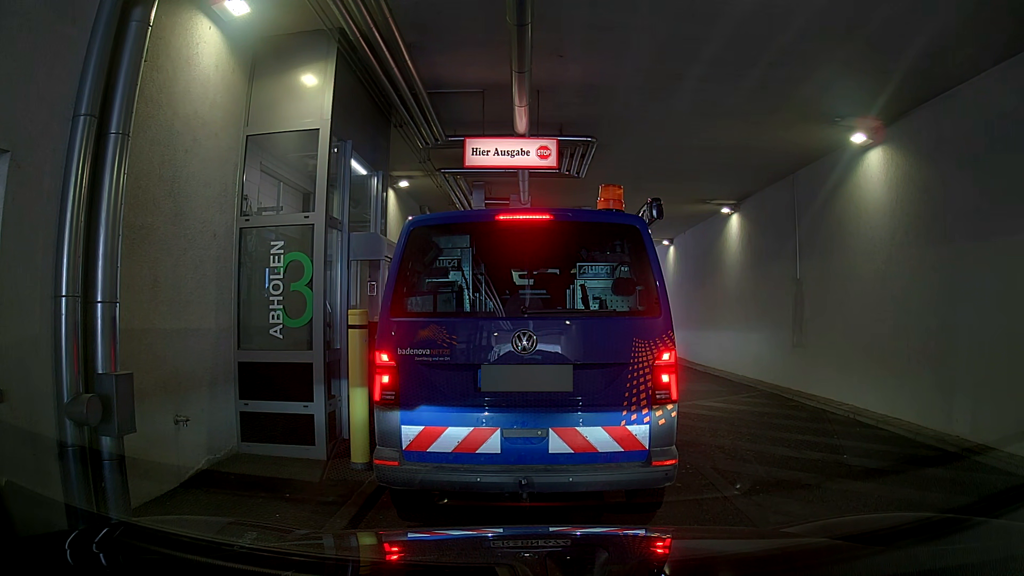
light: Day
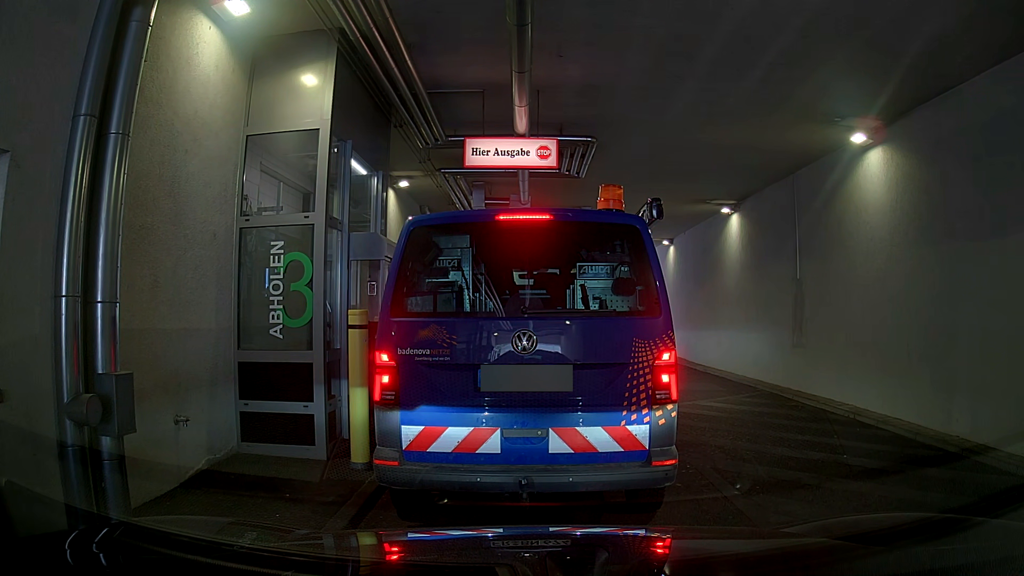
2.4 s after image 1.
(0.0, 0.0) m; 0°
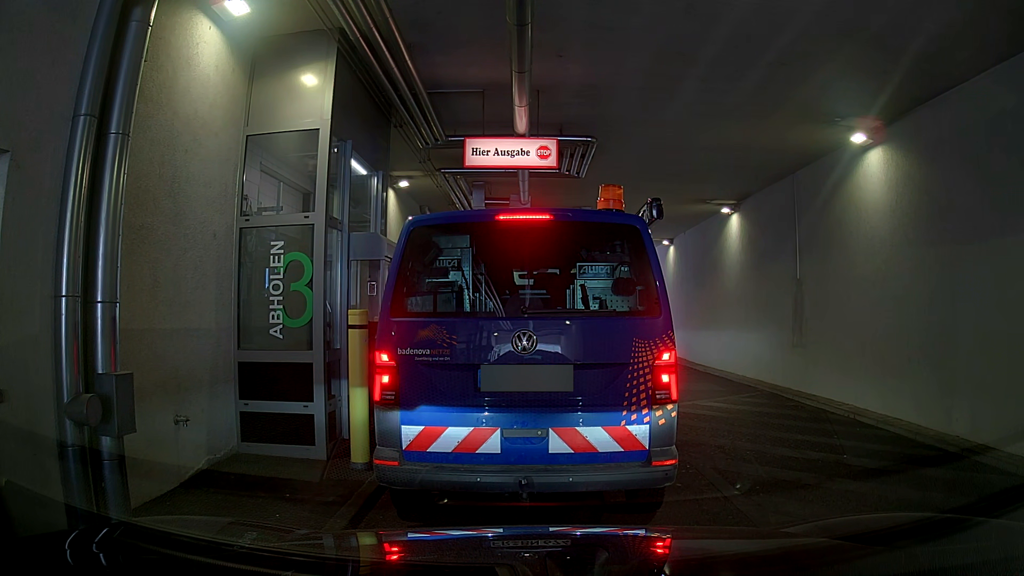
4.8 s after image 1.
(0.0, 0.0) m; 0°
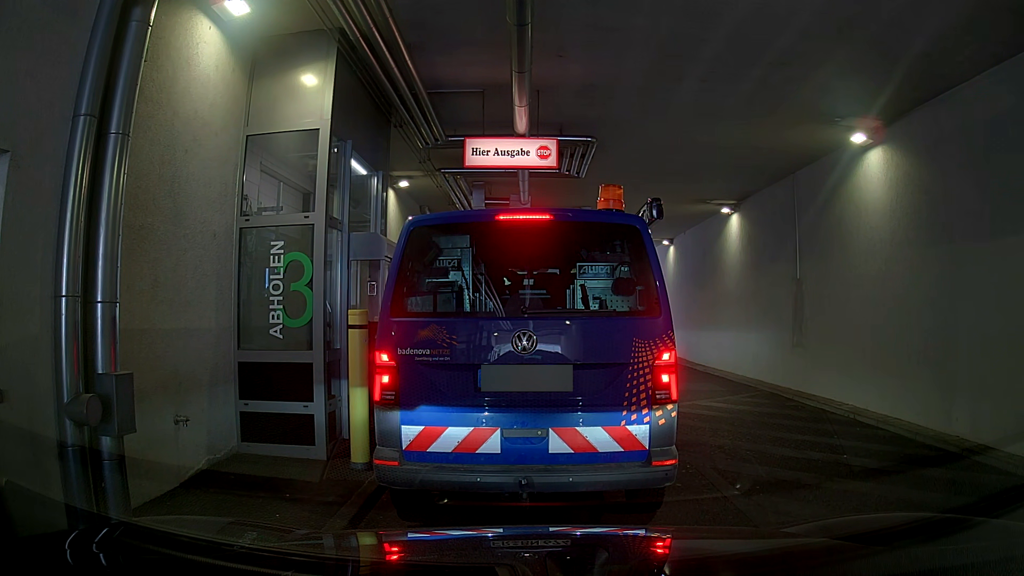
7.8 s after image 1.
(0.0, 0.0) m; 0°
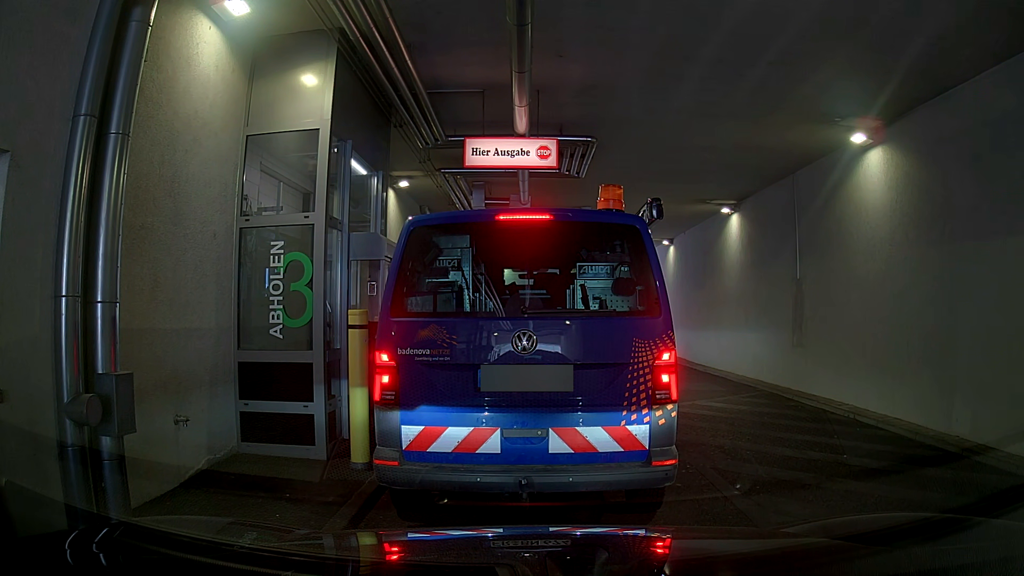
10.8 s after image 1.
(0.0, 0.0) m; 0°
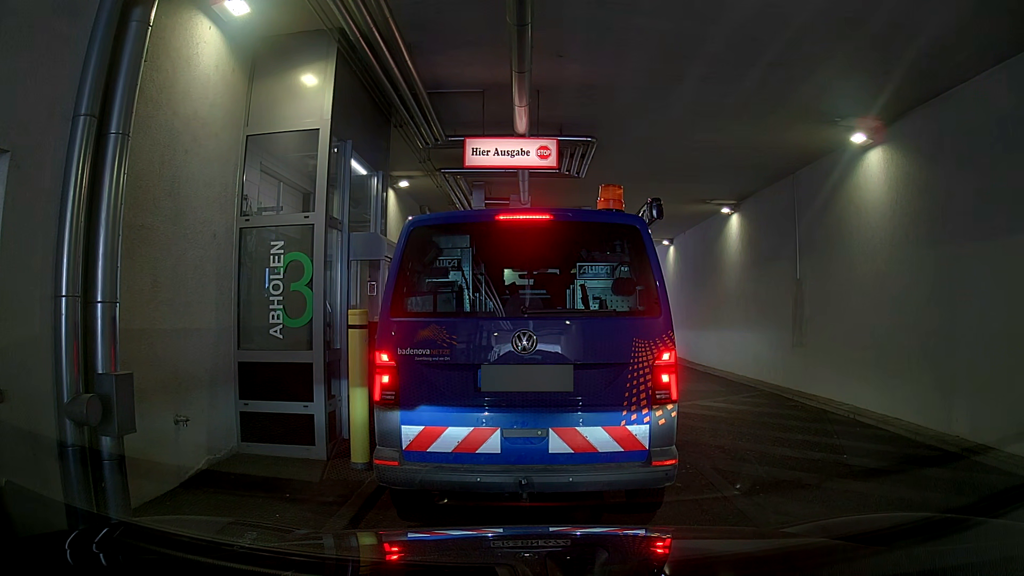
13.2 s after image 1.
(0.0, 0.0) m; 0°
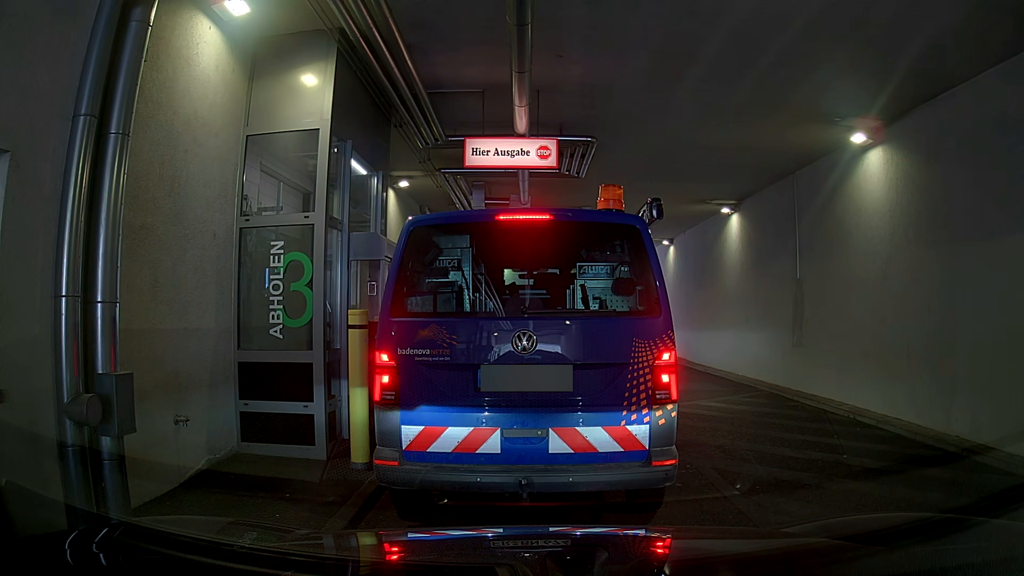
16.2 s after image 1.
(0.0, 0.0) m; 0°
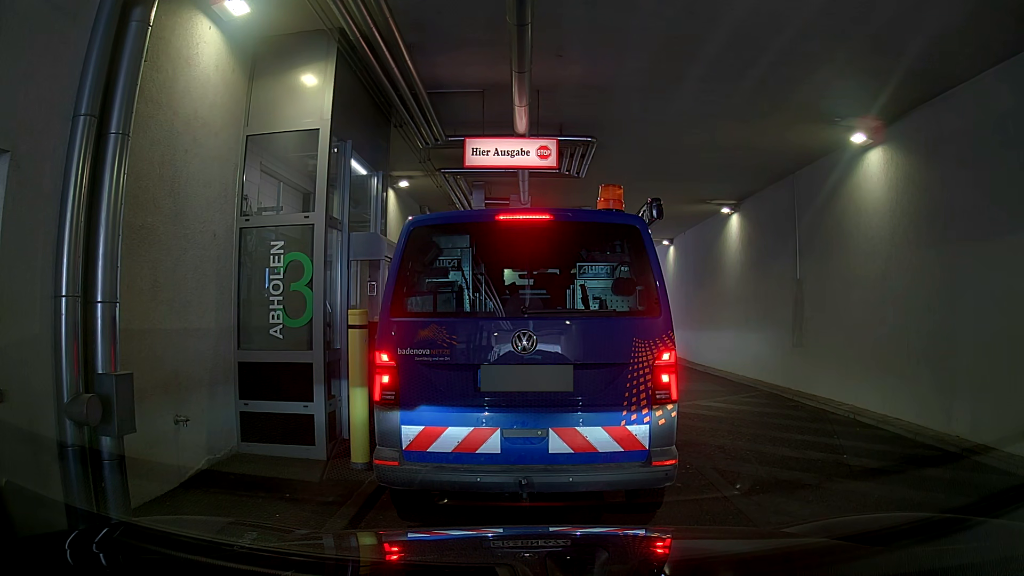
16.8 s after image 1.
(0.0, 0.0) m; 0°
